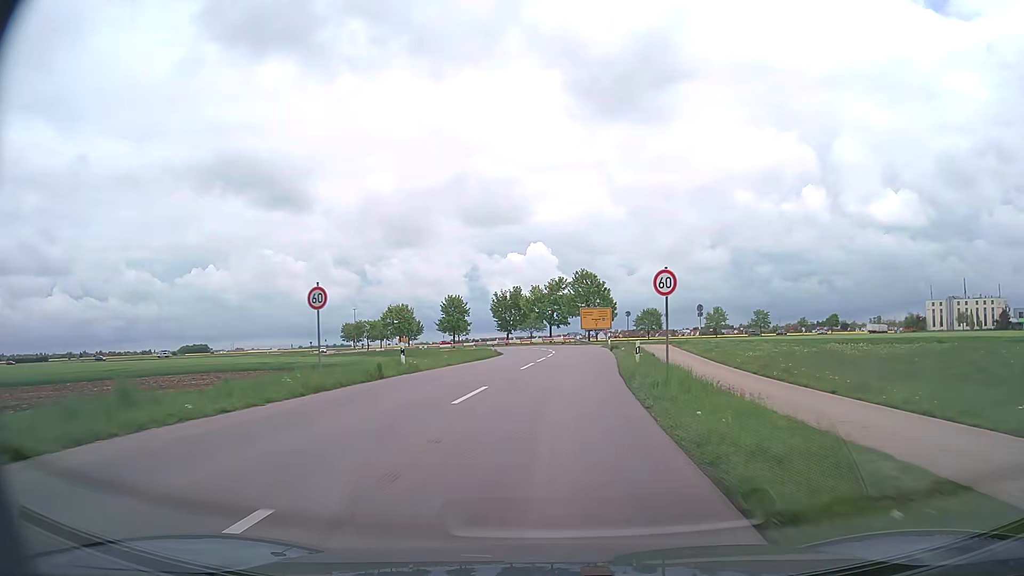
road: tertiary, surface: asphalt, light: Day
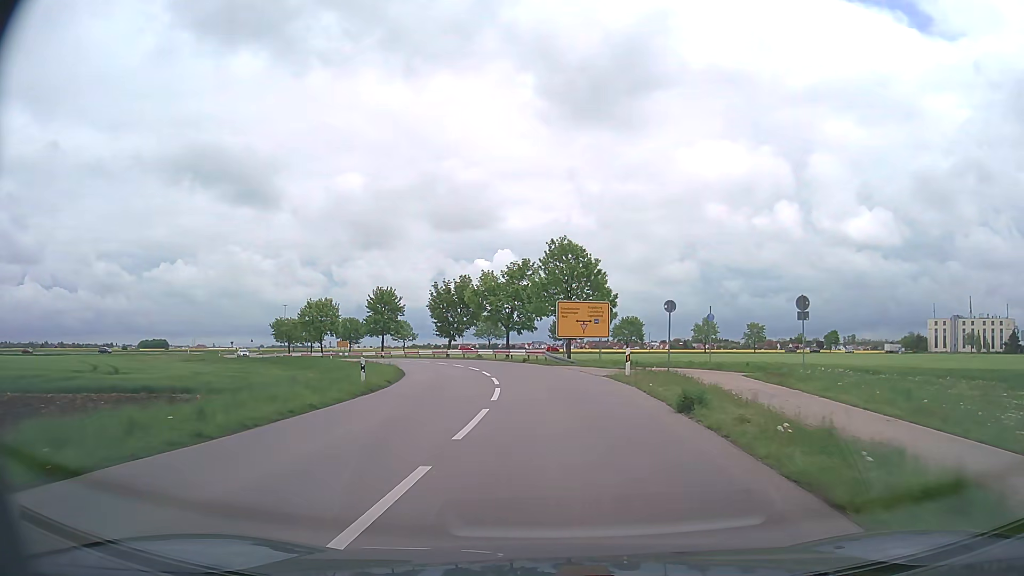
(+0.7, +27.4) m; +3°
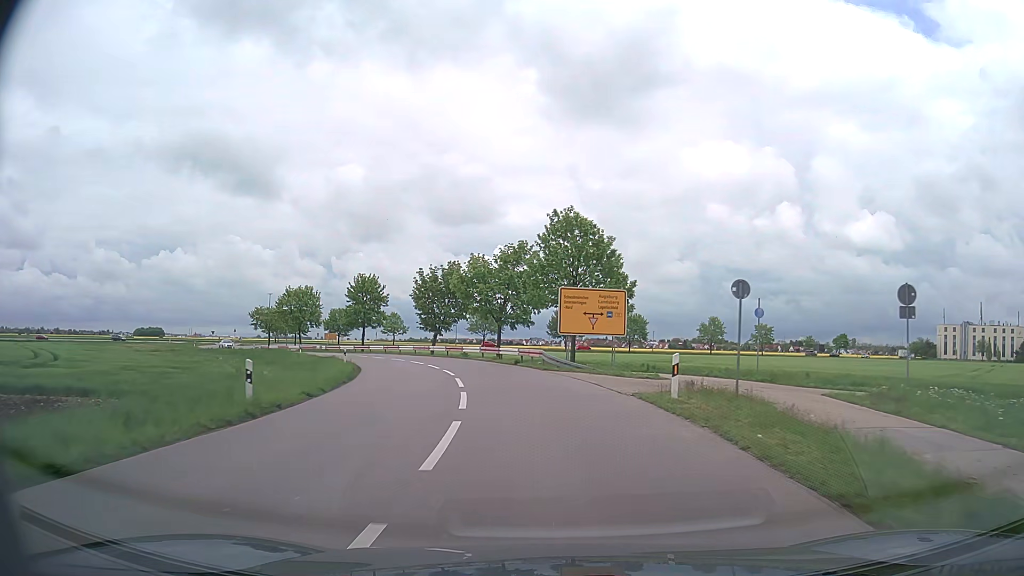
(0.0, +8.3) m; 0°
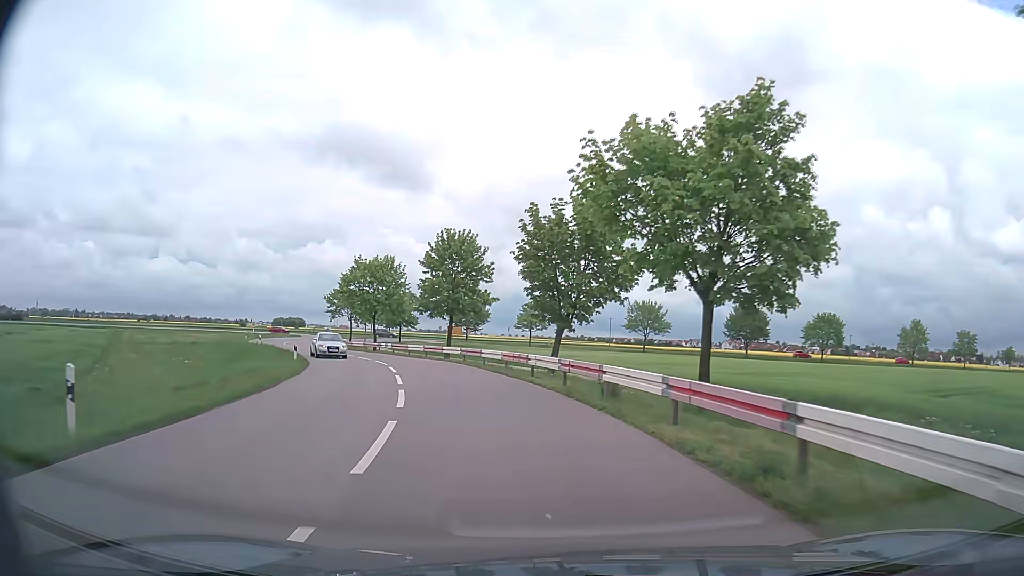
(-2.6, +30.2) m; -12°
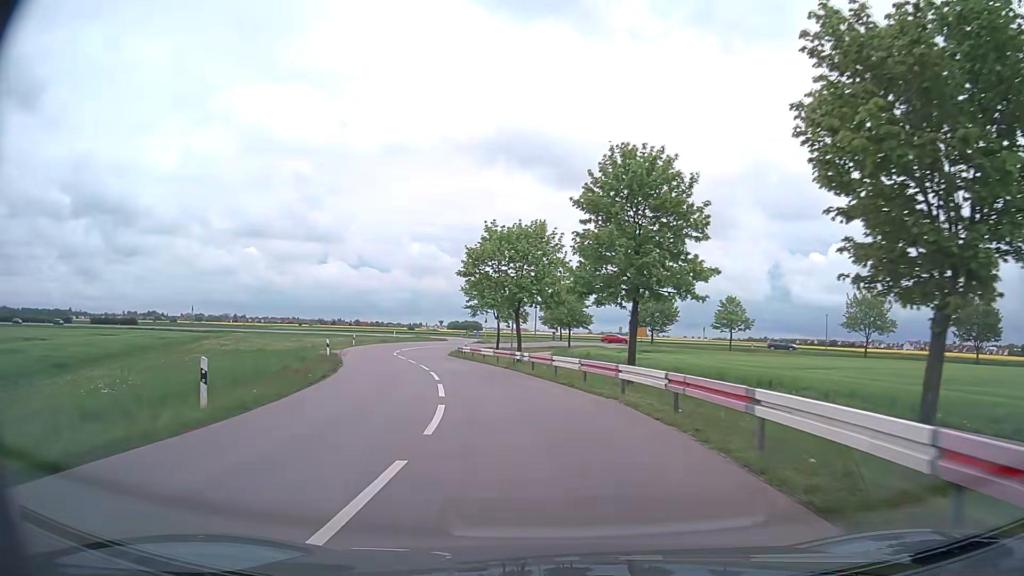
(-2.6, +21.4) m; -15°
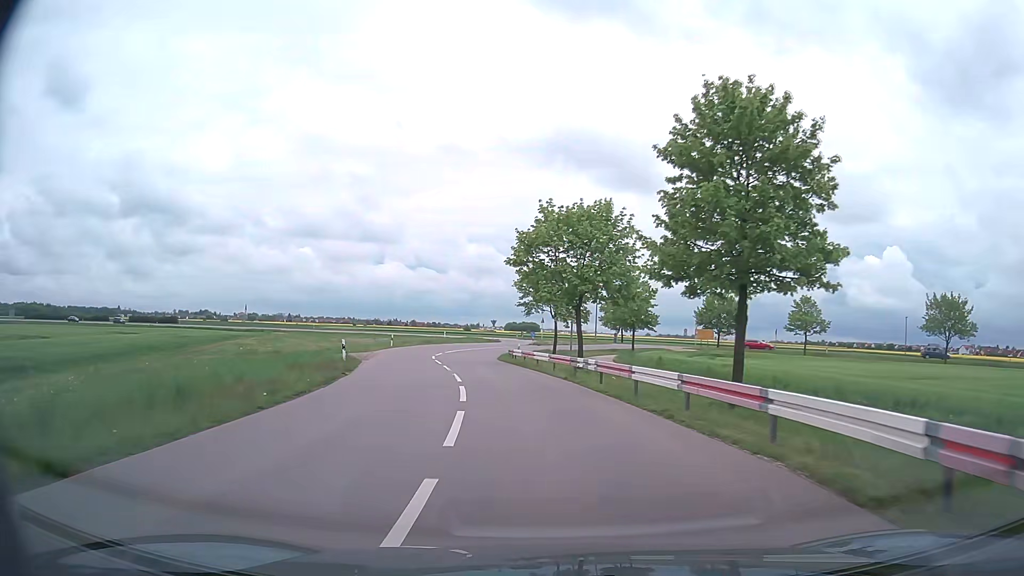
(-0.3, +7.1) m; -5°
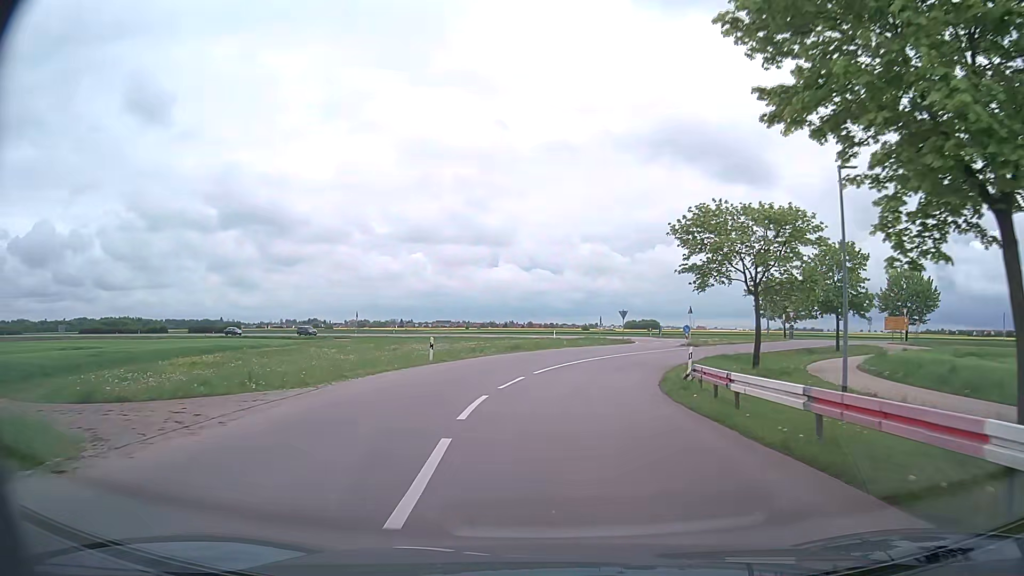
(-2.8, +27.7) m; -10°
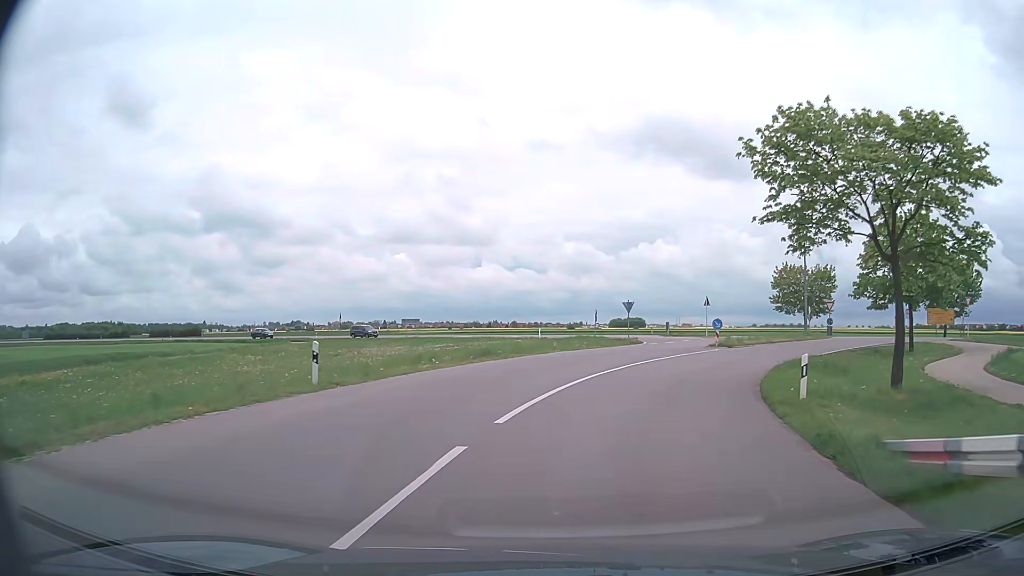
(0.0, +12.8) m; +1°
(0, +10) (+3, +20) (+7, +29) (+13, +37) (+20, +44) (+29, +47) (+39, +46) (+48, +41) (+56, +36) (+65, +31) m
